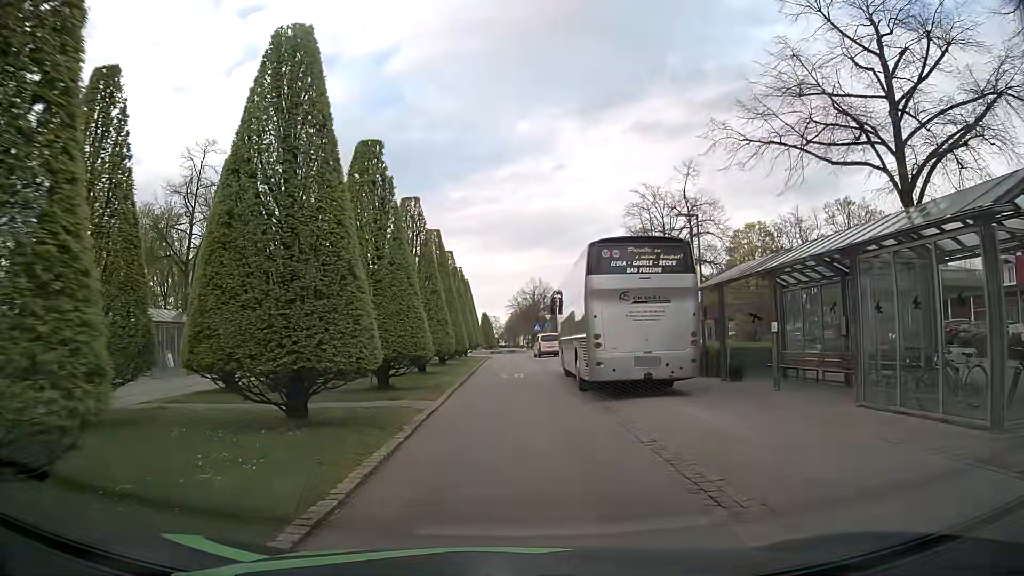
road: residential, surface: asphalt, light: Day
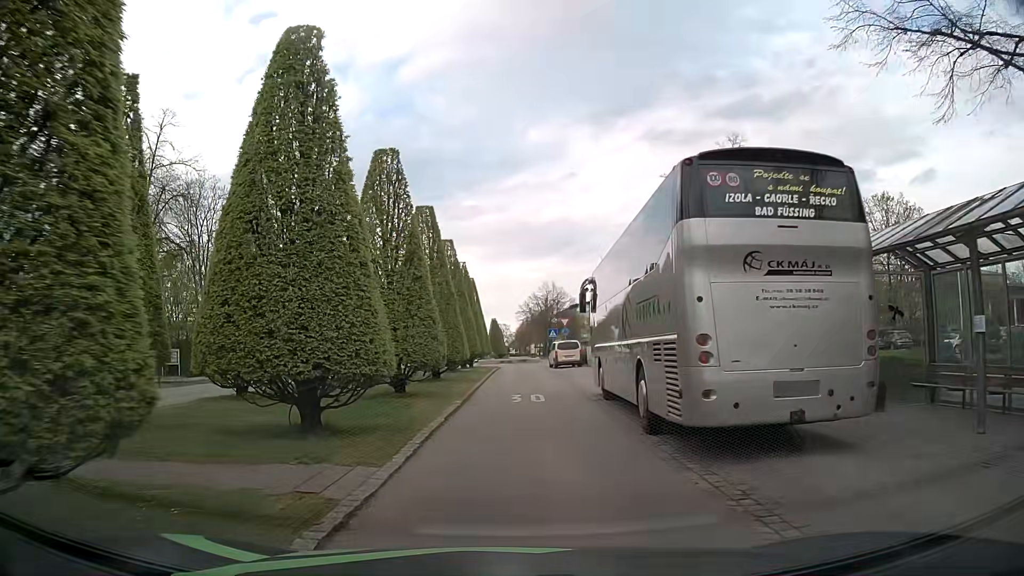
(0.0, +7.2) m; -1°
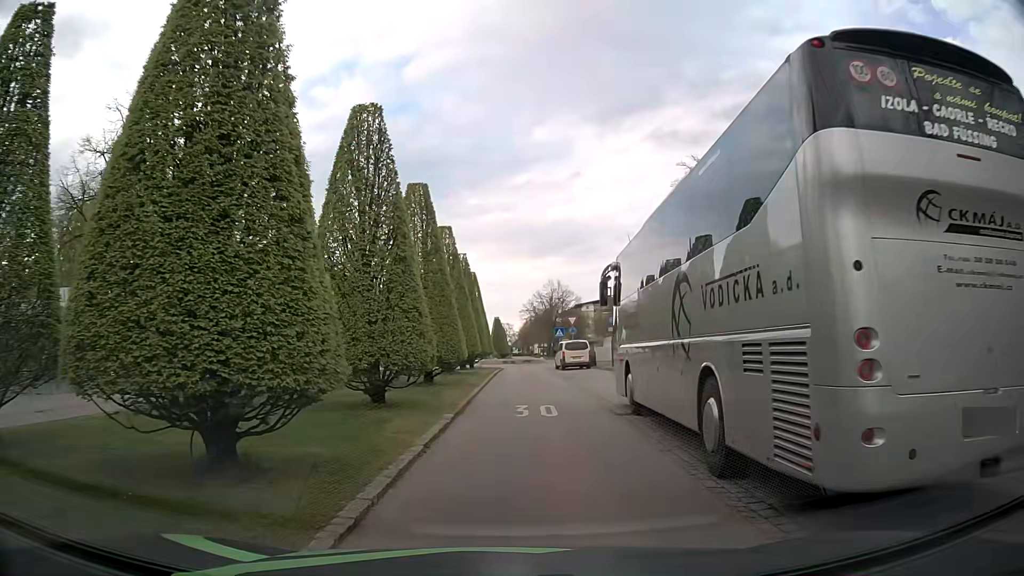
(0.0, +3.4) m; 0°
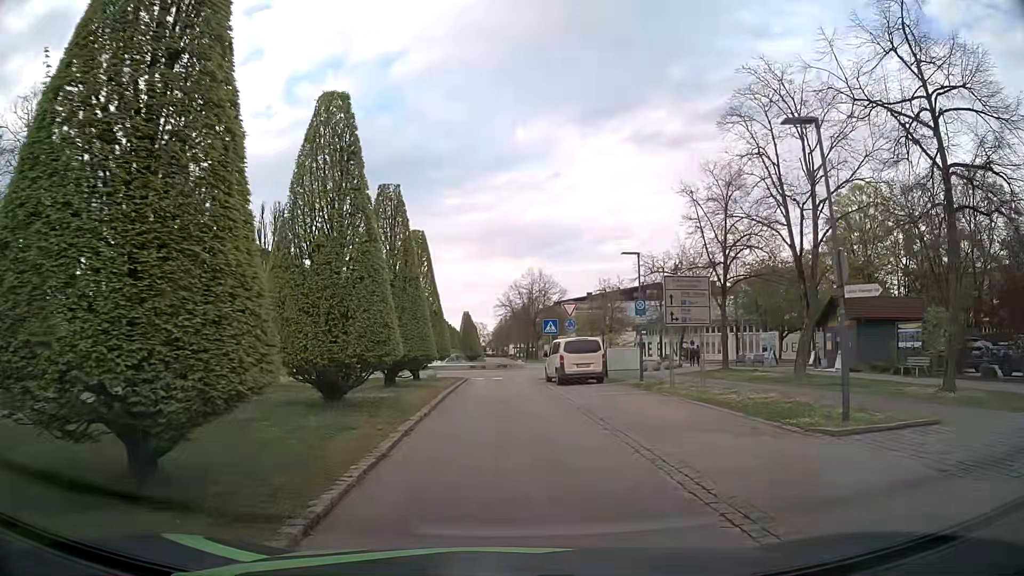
(+0.4, +16.4) m; +2°
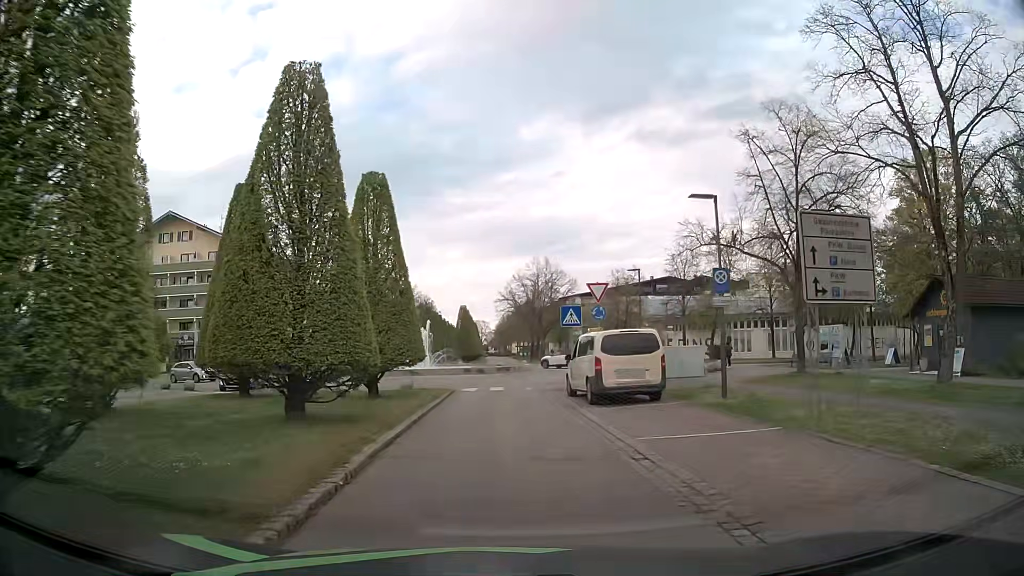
(0.0, +10.0) m; 0°
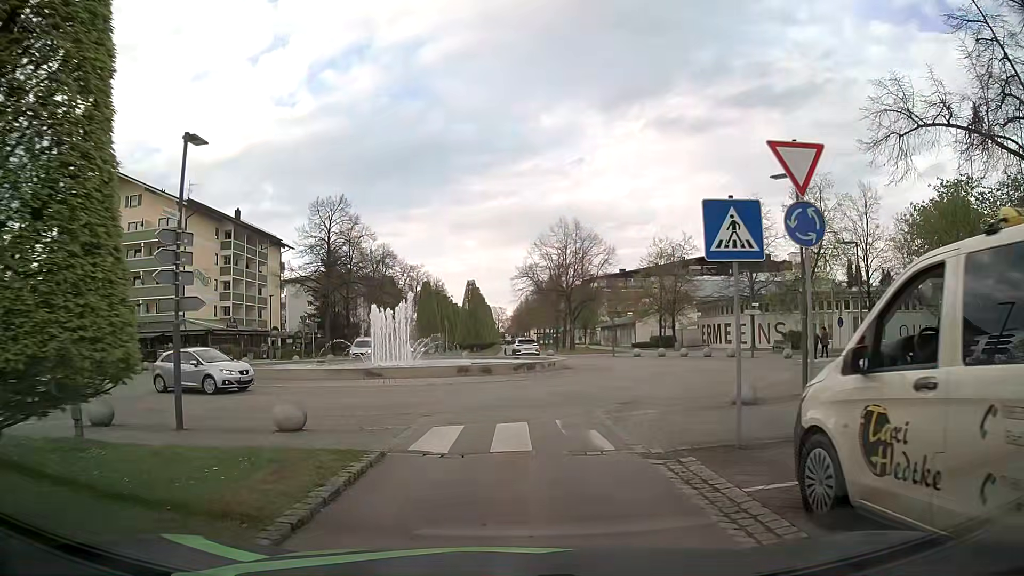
(-0.1, +16.3) m; -2°
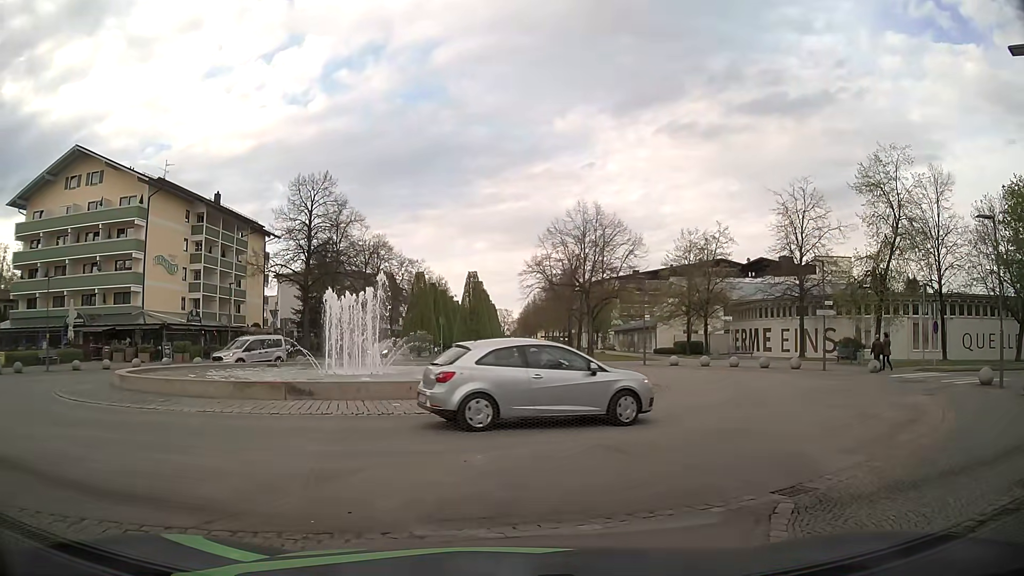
(0.0, +8.8) m; -1°
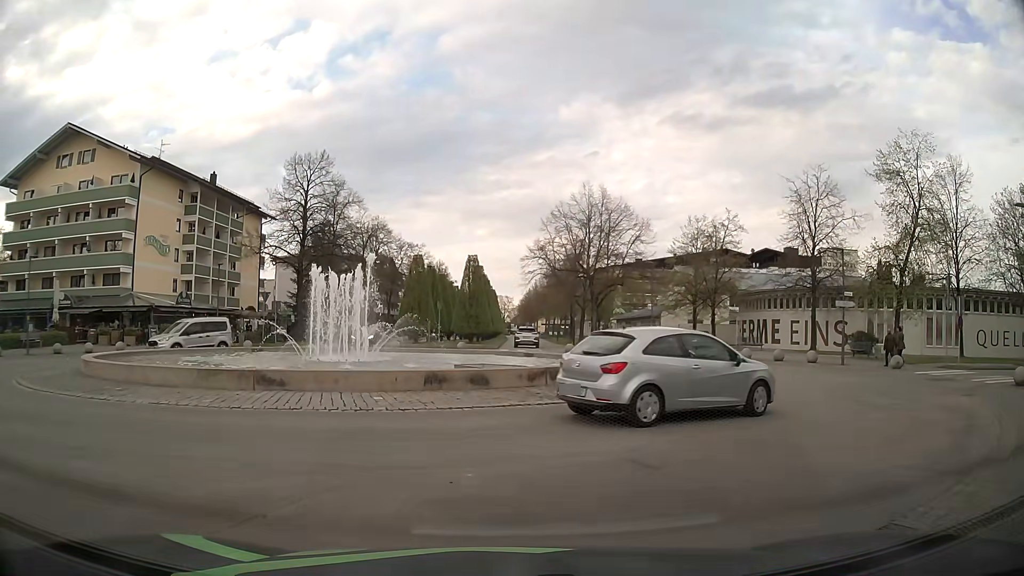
(0.0, +1.9) m; 0°
